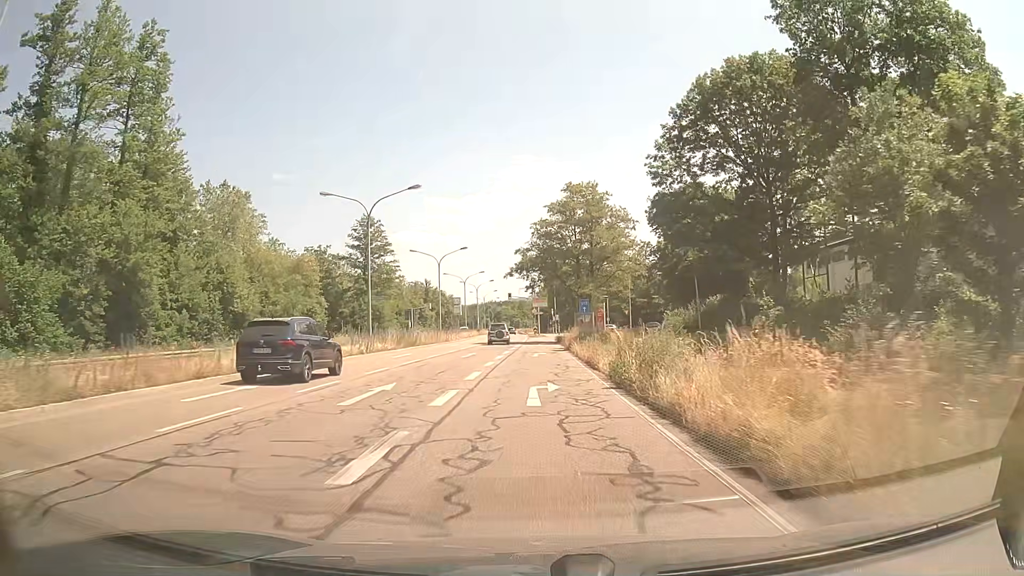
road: primary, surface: asphalt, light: Day
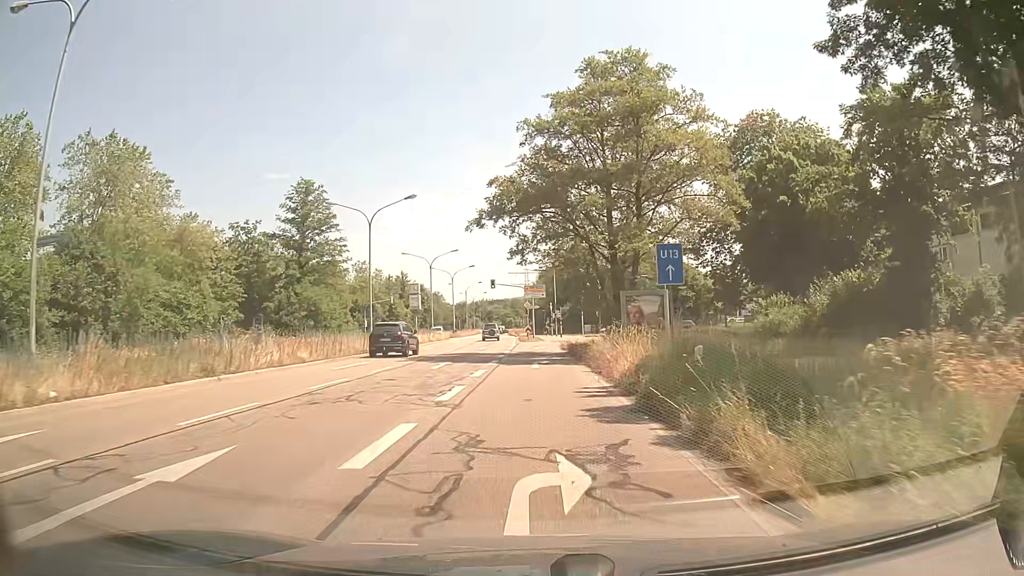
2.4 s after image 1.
(+0.1, +29.1) m; 0°
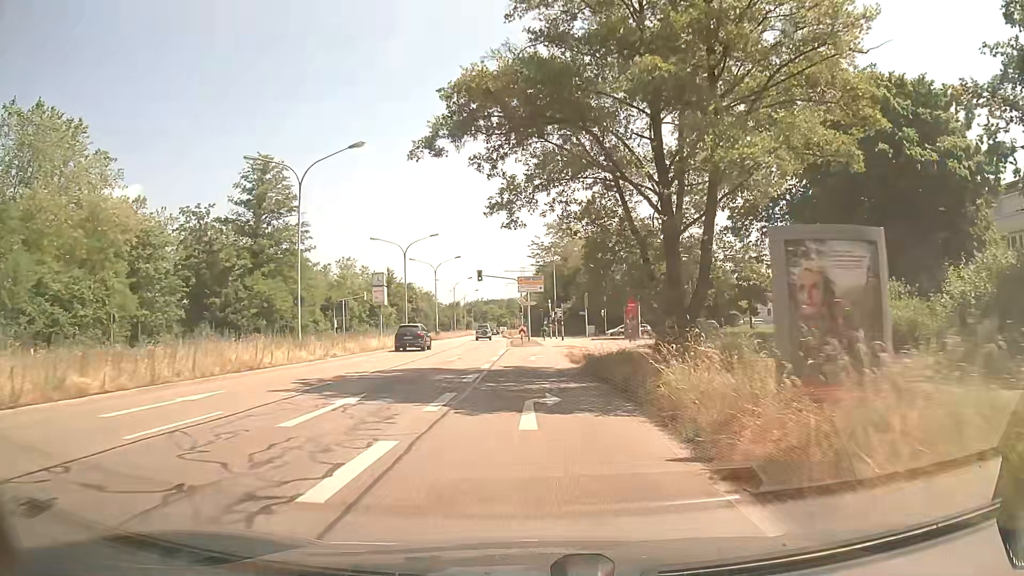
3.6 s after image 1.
(+0.1, +13.4) m; 0°
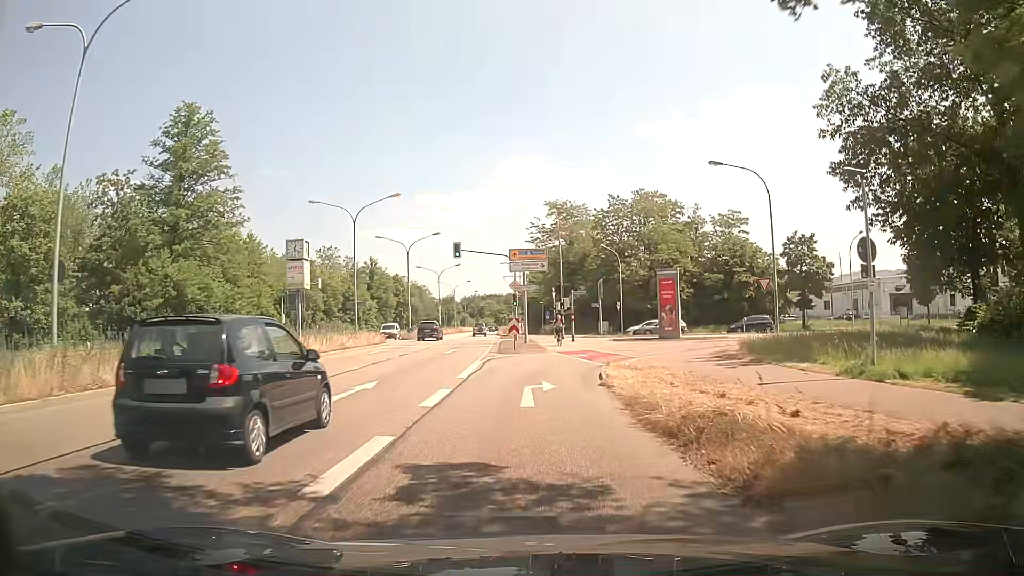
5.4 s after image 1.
(+0.1, +17.6) m; 0°
